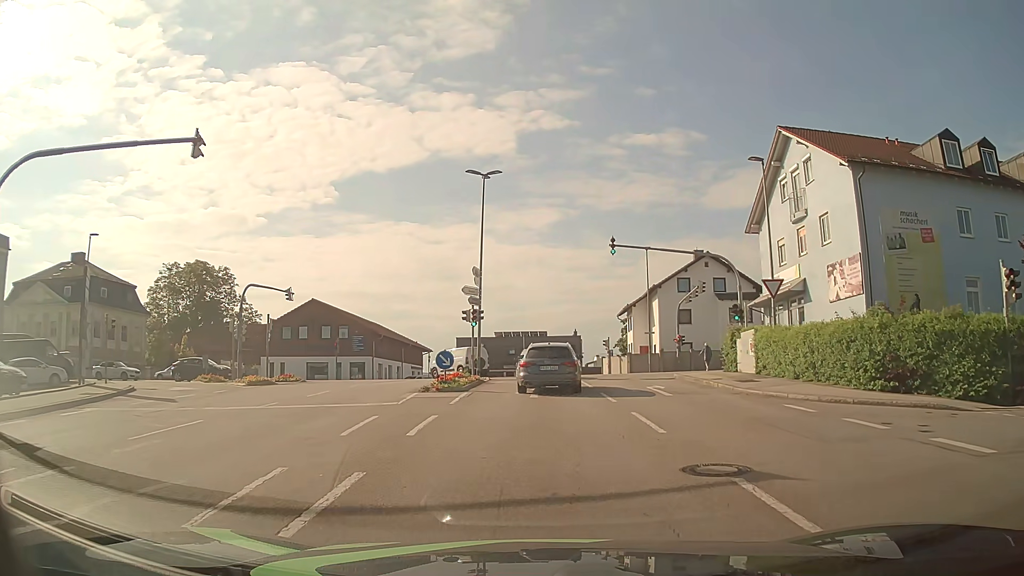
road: tertiary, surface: asphalt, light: Day
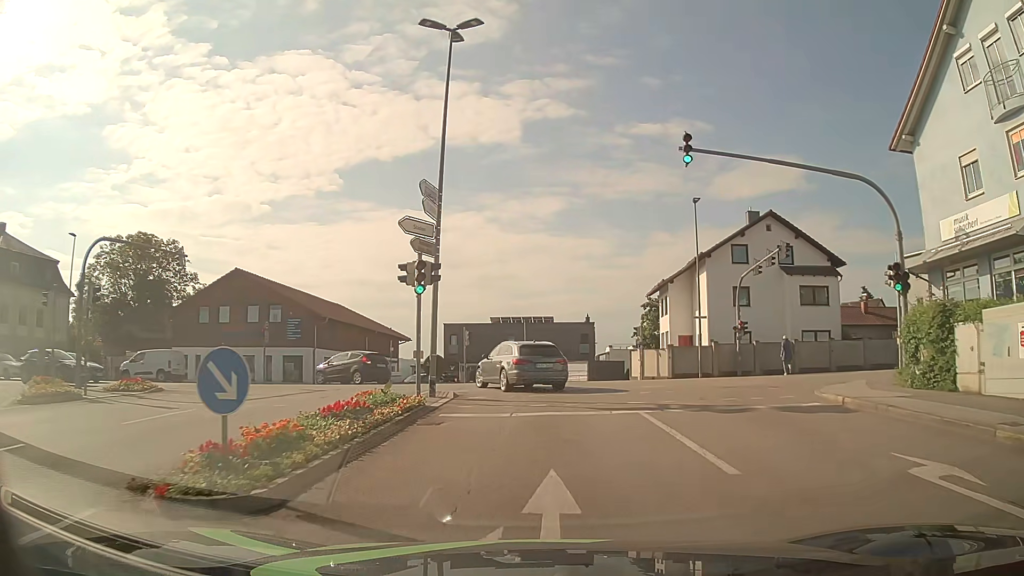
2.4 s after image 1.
(-0.2, +15.9) m; 0°
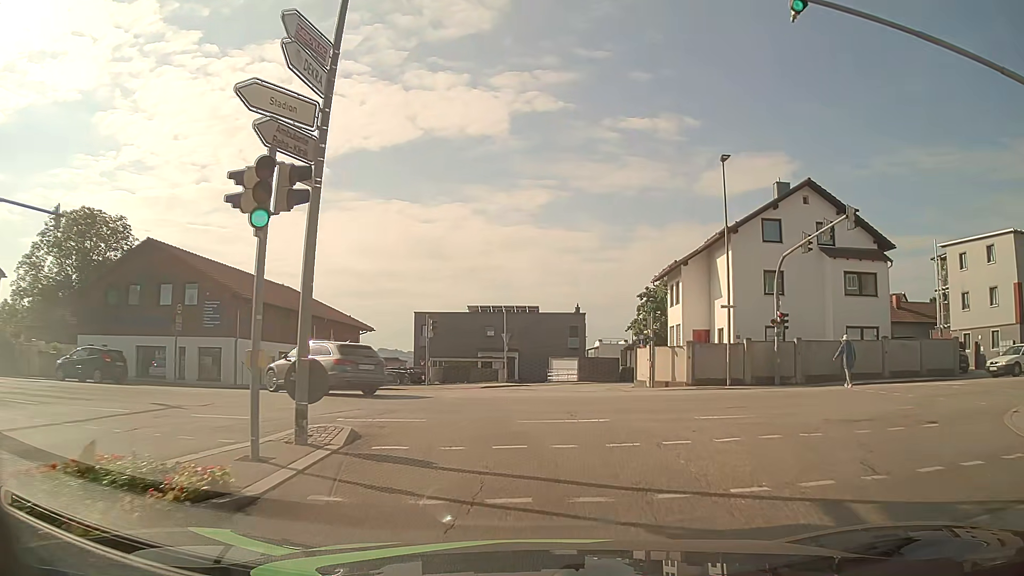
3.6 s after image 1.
(+0.1, +8.8) m; +2°
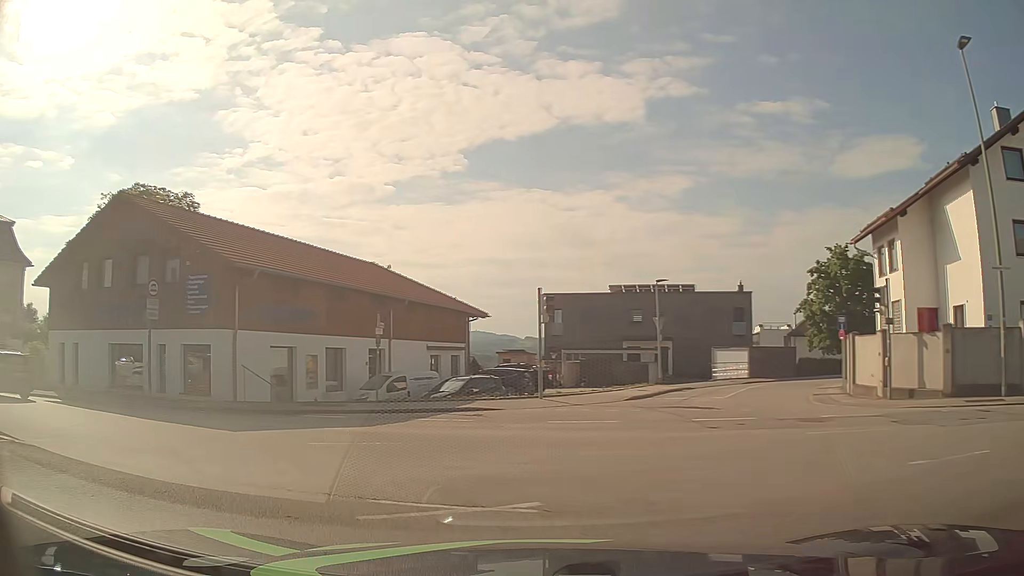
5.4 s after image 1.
(-0.6, +12.0) m; -12°
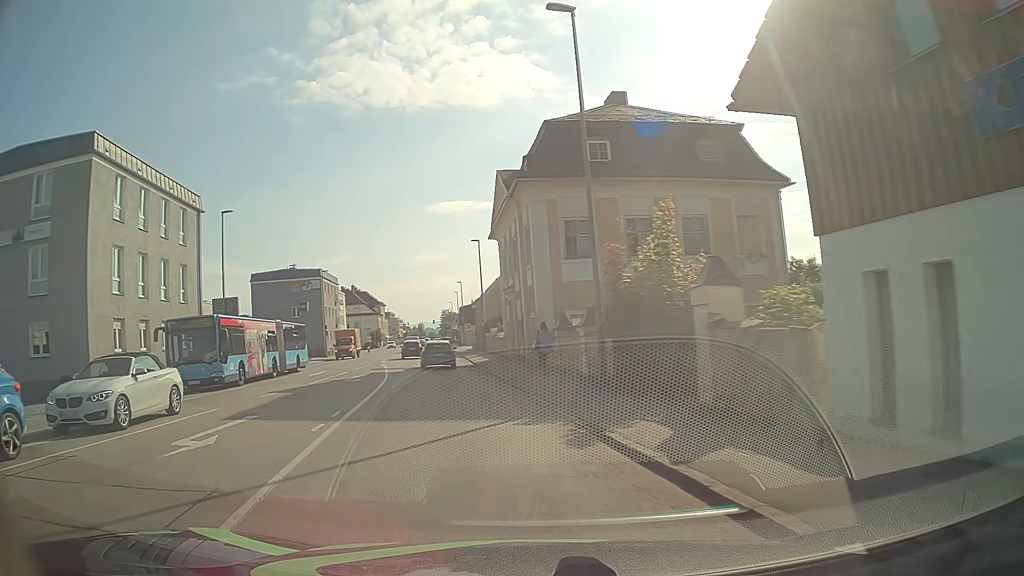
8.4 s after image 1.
(-11.8, +15.7) m; -71°
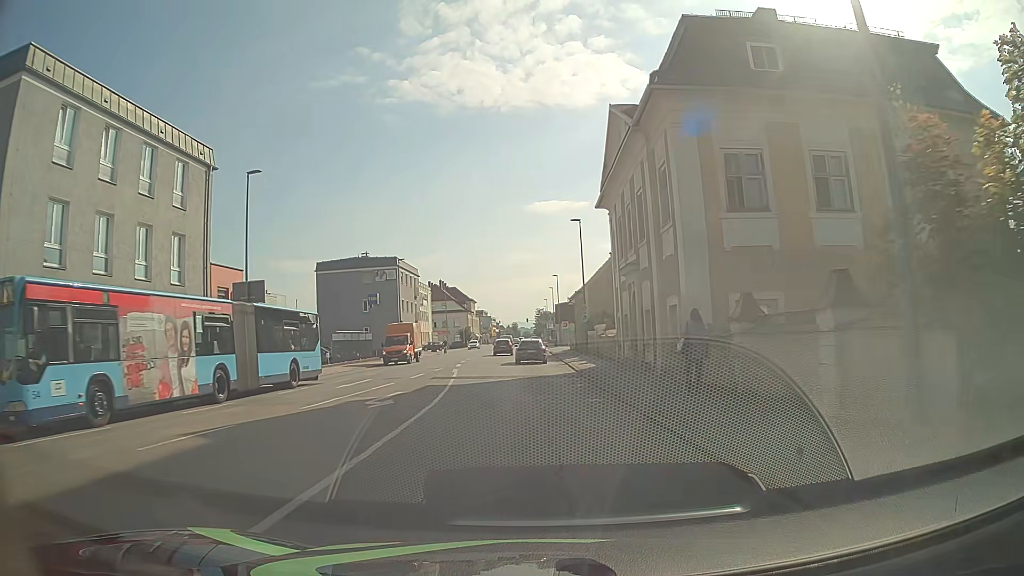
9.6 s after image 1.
(-1.0, +10.5) m; -7°
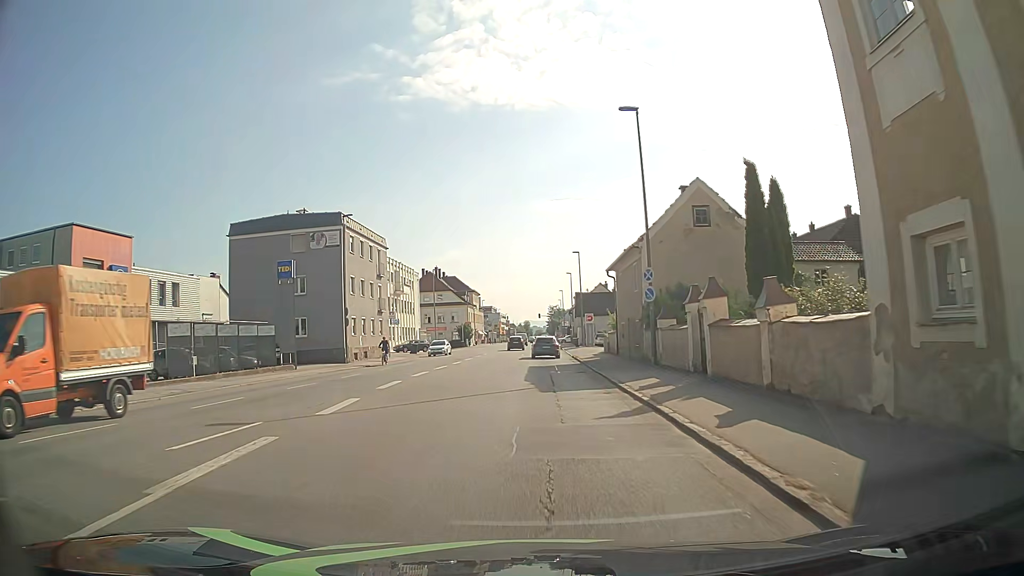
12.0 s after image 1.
(-0.3, +25.1) m; -1°
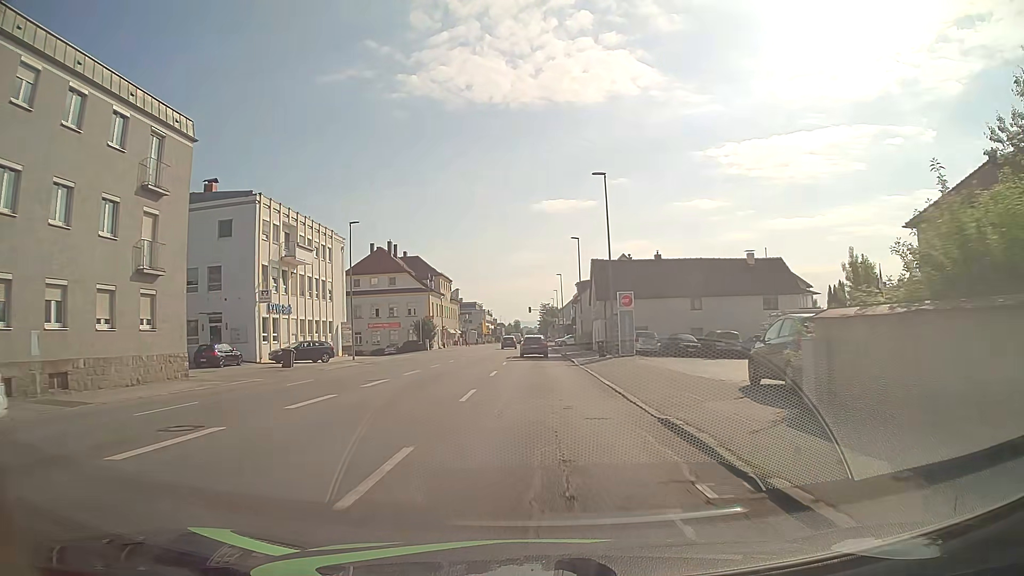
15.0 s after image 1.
(+0.4, +35.7) m; +1°
(0, +10) (0, +20) (0, +30) (0, +40) (0, +50) (0, +60) (0, +70) (0, +80) (0, +90) (0, +100) m
